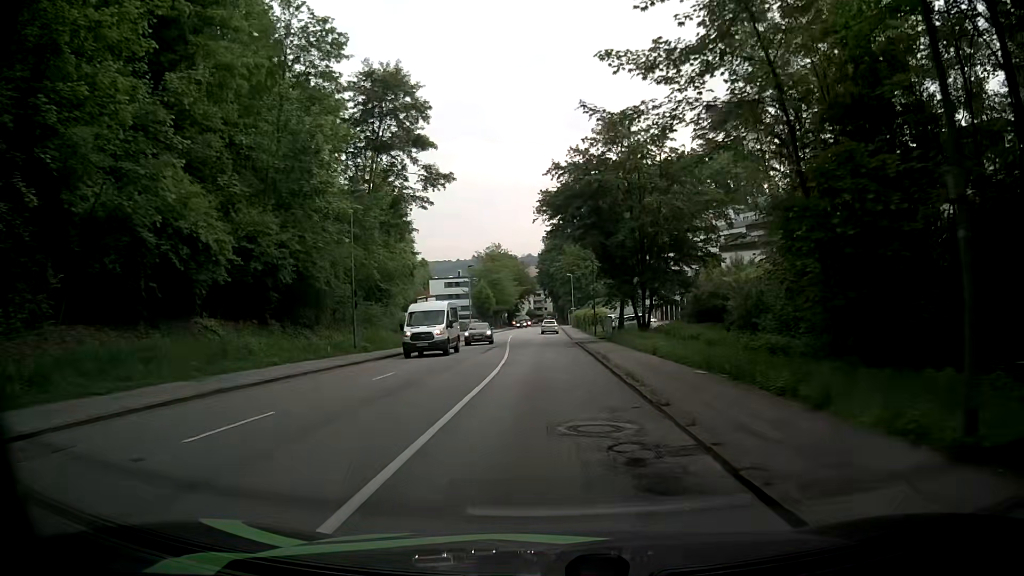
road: tertiary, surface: asphalt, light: Day
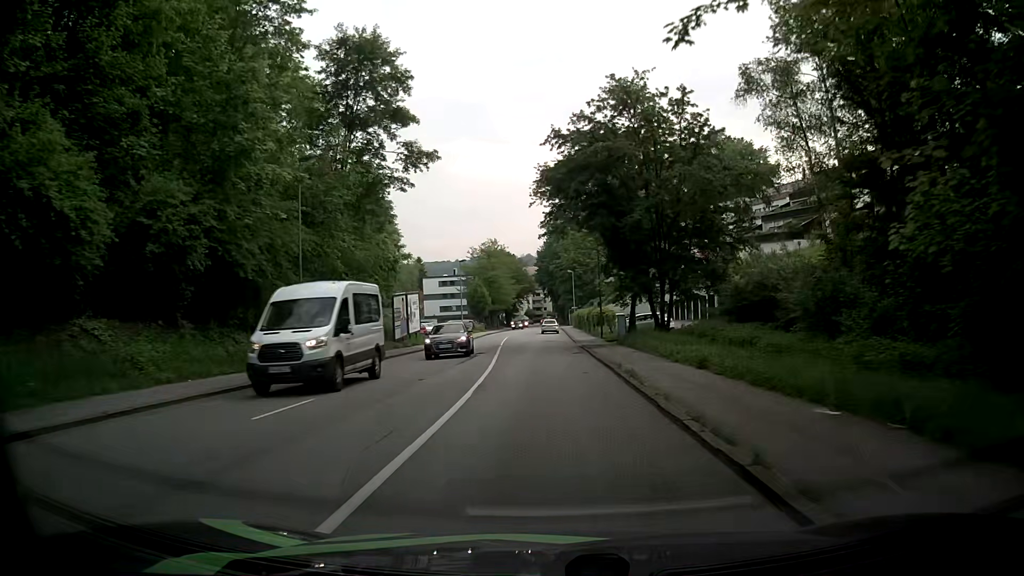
(0.0, +7.2) m; 0°
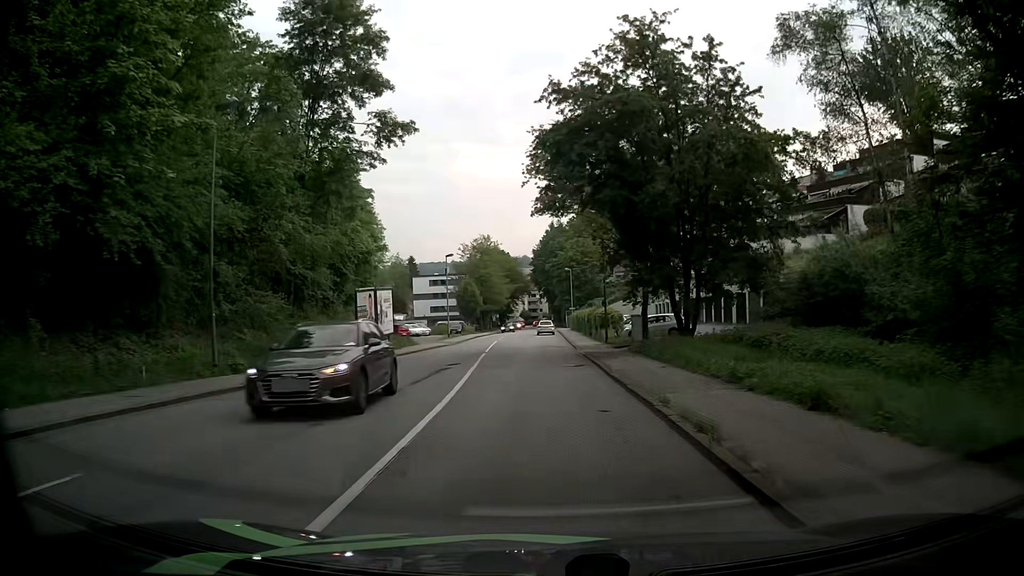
(0.0, +7.2) m; 0°
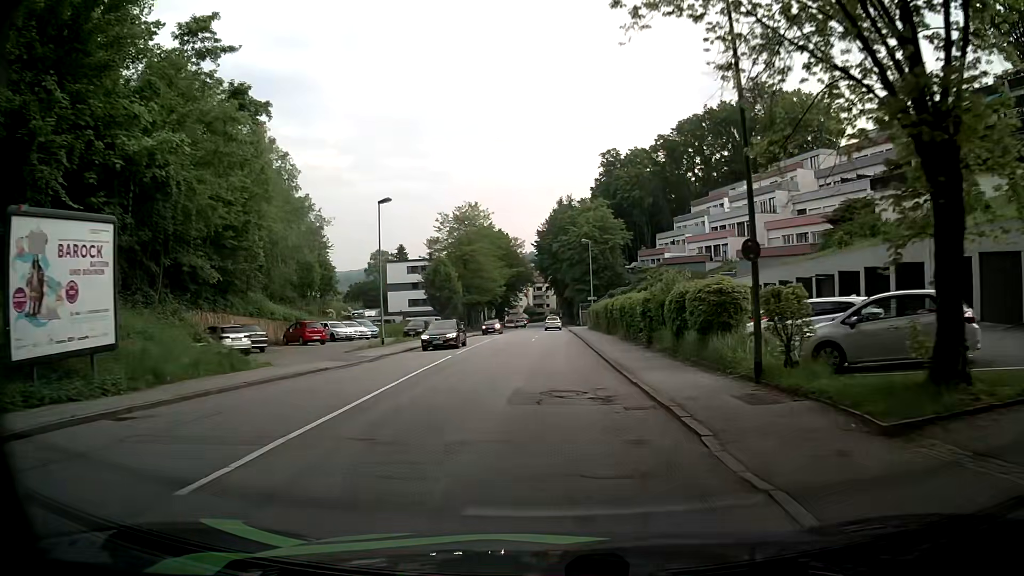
(0.0, +28.8) m; 0°
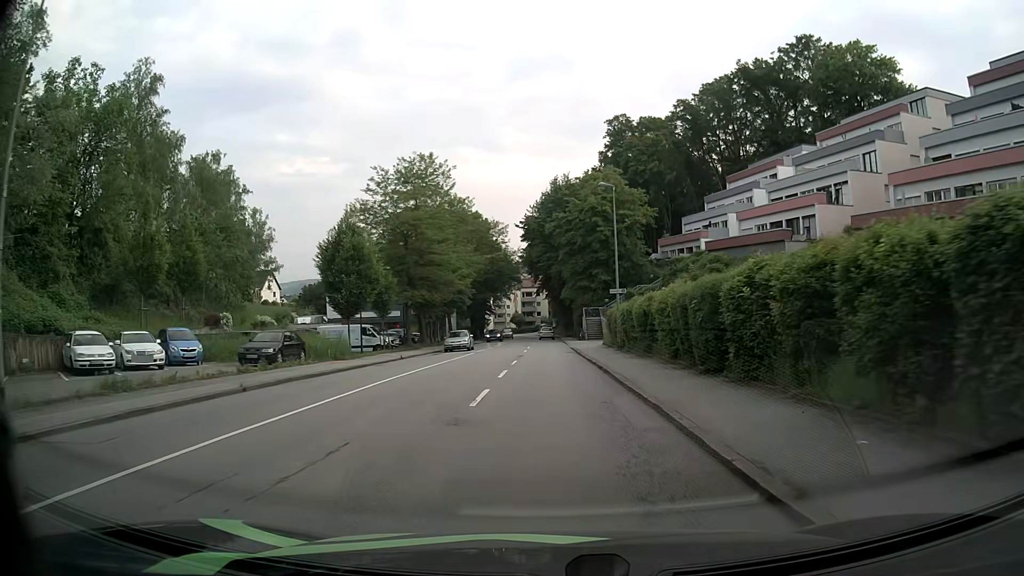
(0.0, +28.4) m; 0°
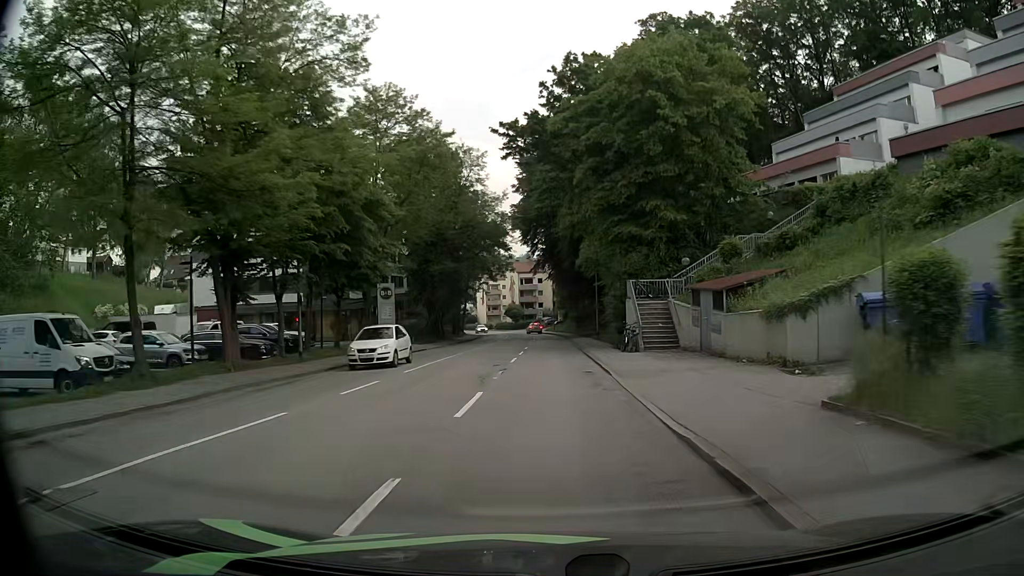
(+0.2, +35.2) m; 0°
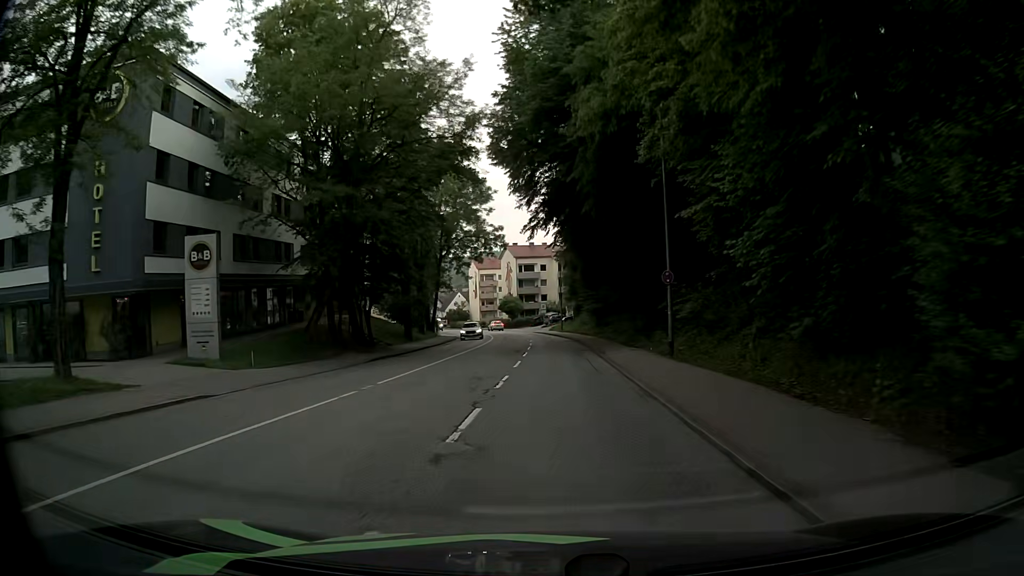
(-0.1, +28.0) m; -1°
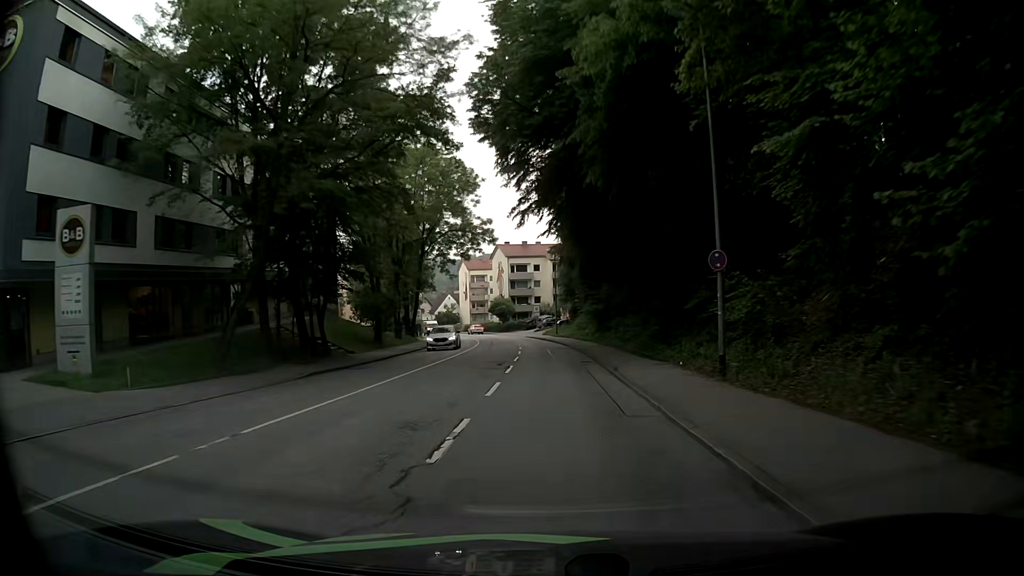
(+0.1, +7.0) m; -1°
(0, +10) (+1, +20) (+1, +30) (+1, +40) (+1, +50) (0, +60) (-1, +70) (-2, +80) (-4, +90) (-6, +99) m
